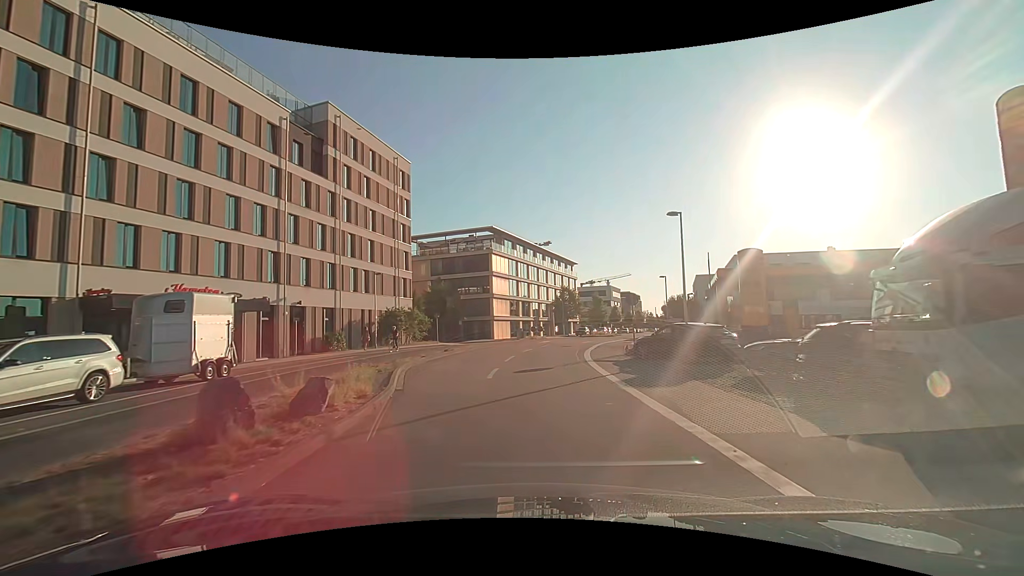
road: residential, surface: asphalt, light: Day
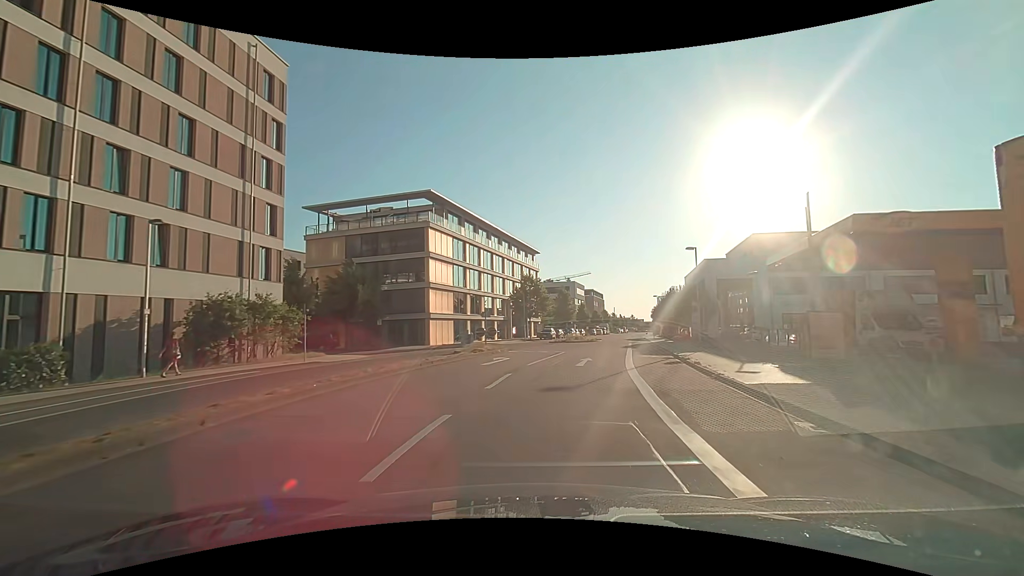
(+0.5, +20.4) m; +4°
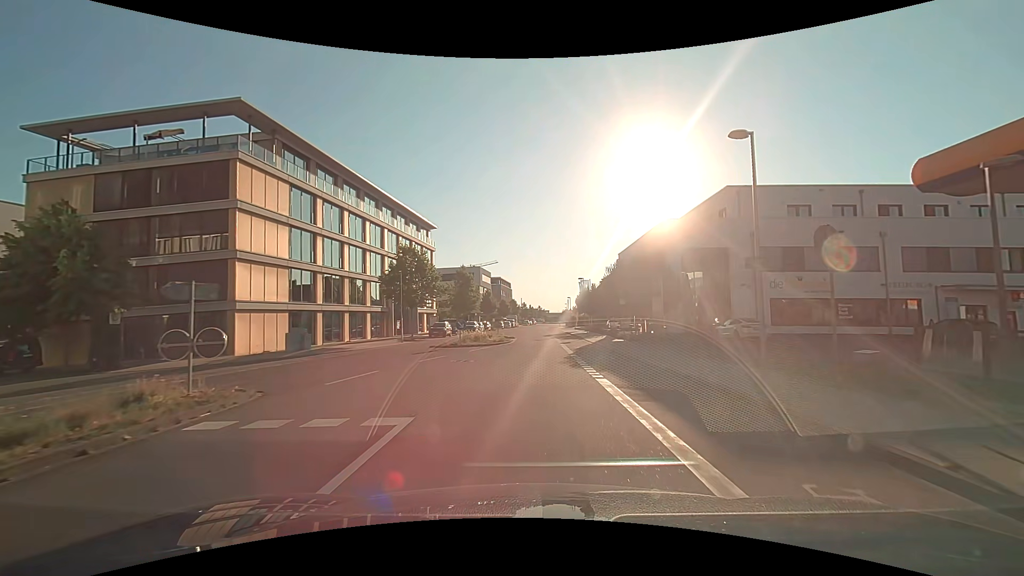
(+2.0, +19.3) m; +10°
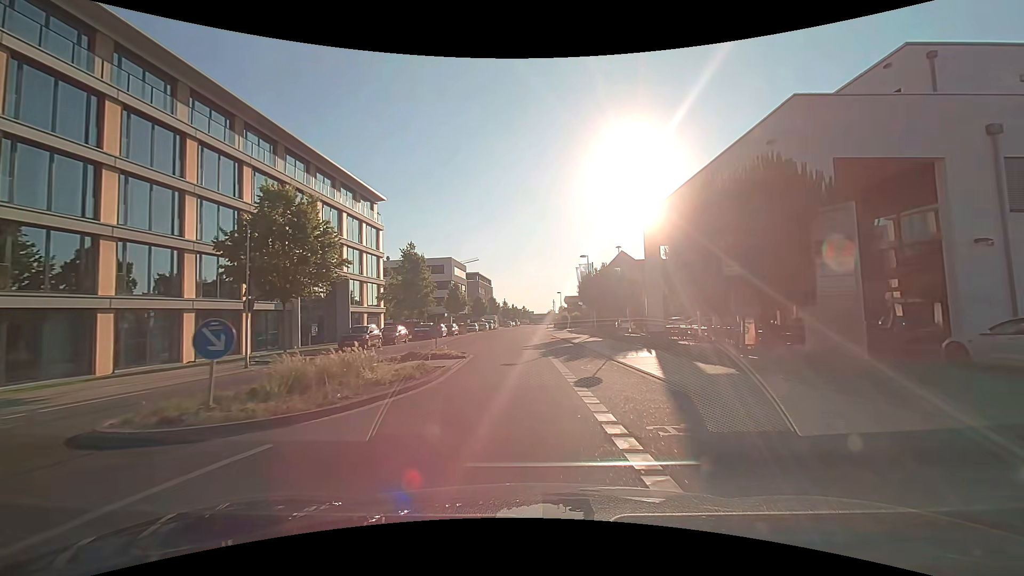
(+0.9, +20.4) m; +3°
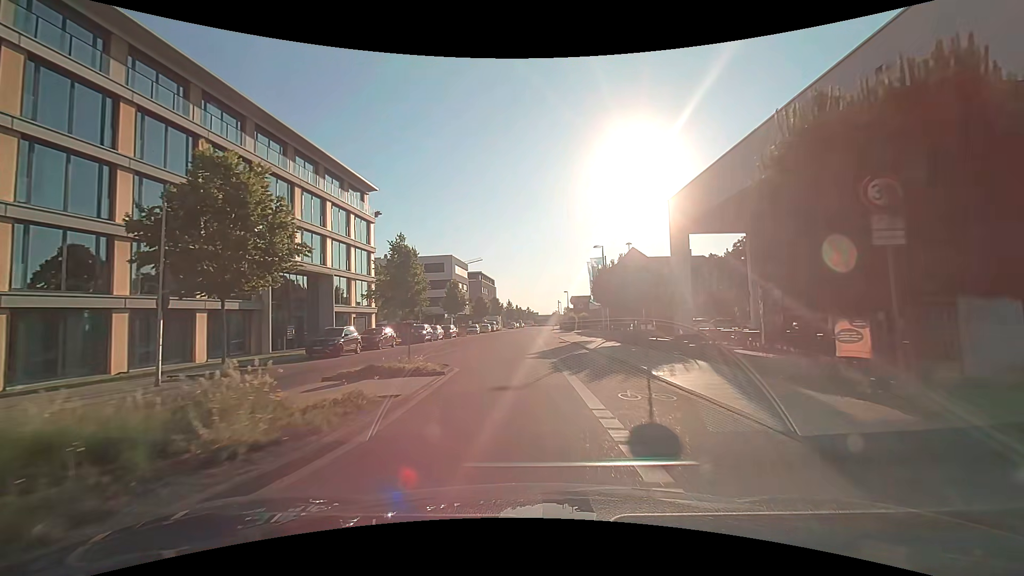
(-0.1, +5.4) m; -1°
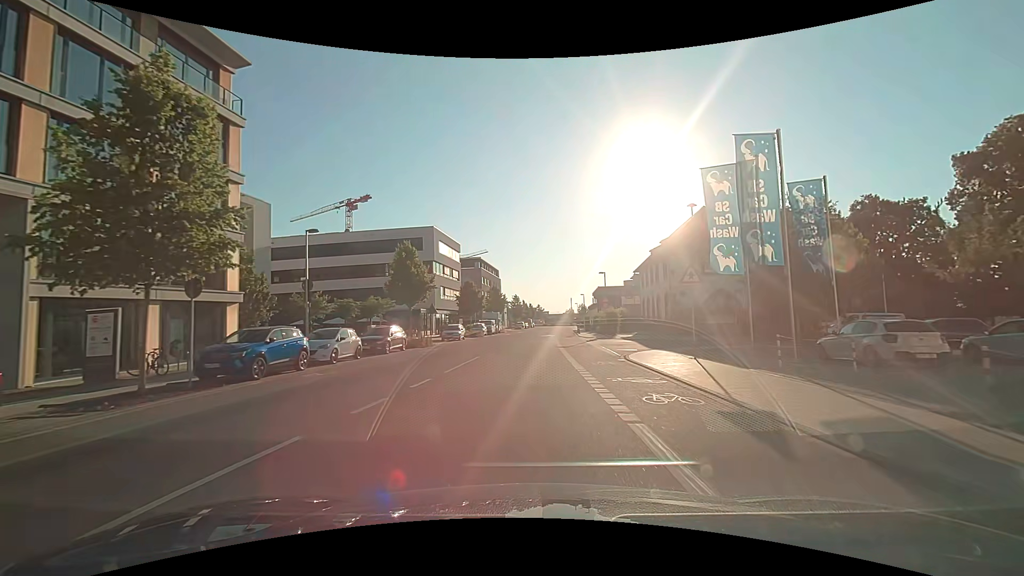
(-0.6, +28.9) m; -1°
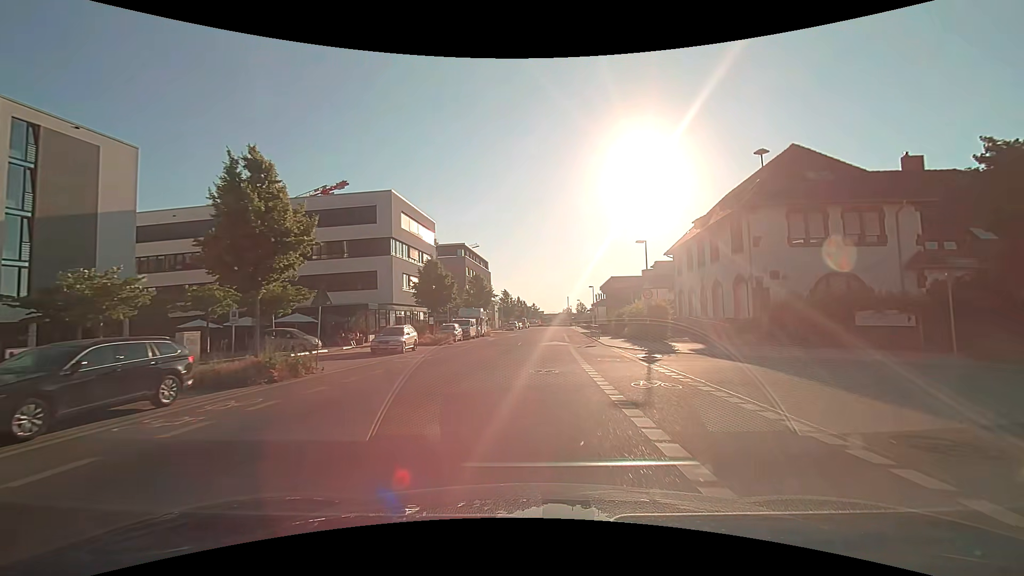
(0.0, +19.2) m; 0°
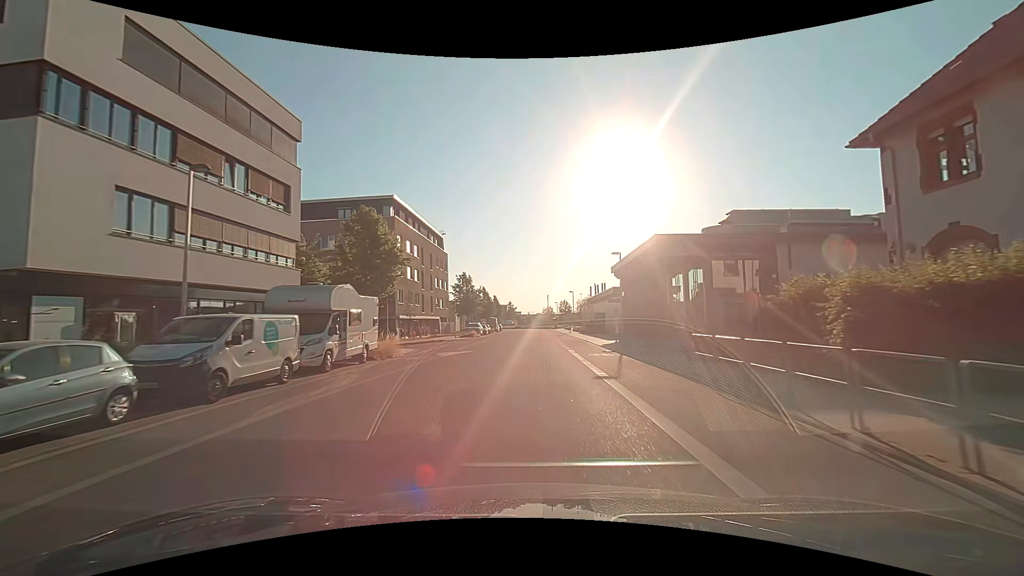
(+1.0, +34.5) m; +3°
(0, +10) (0, +20) (0, +30) (+1, +40) (+1, +50) (+1, +60) (+1, +70) (+2, +80) (+2, +90) (+2, +100) m
